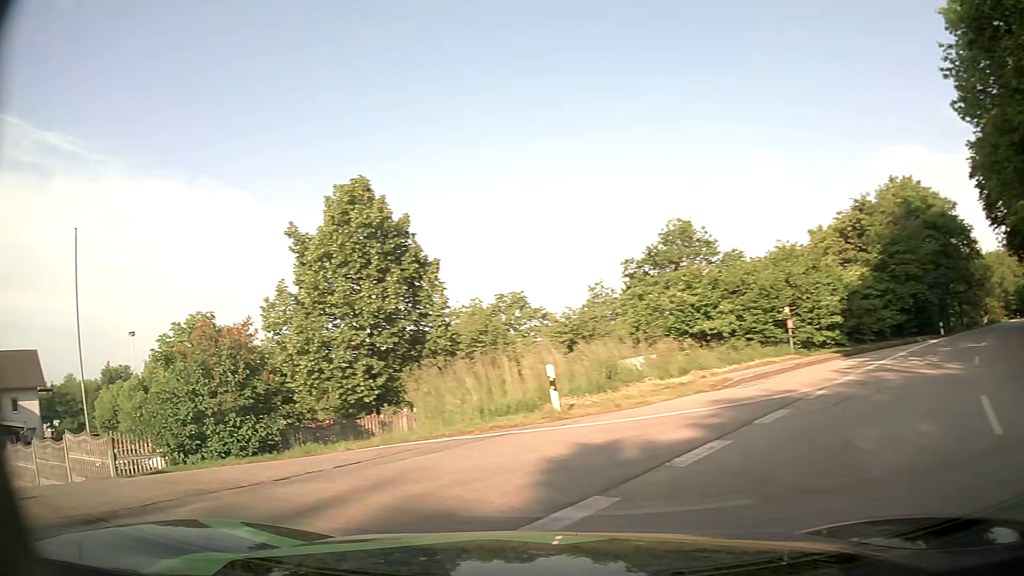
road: secondary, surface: asphalt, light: Day
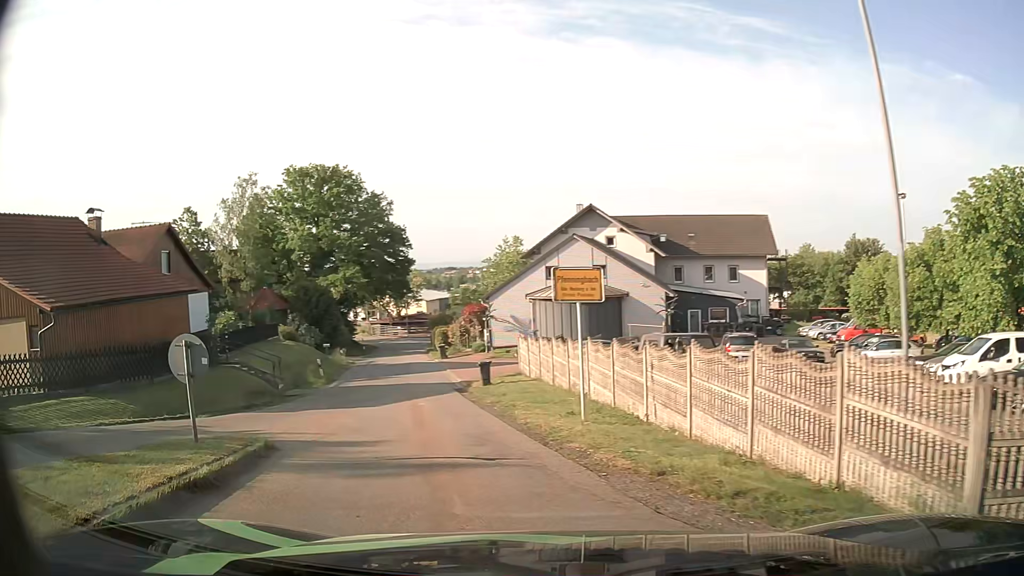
(-5.6, +8.4) m; -62°
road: residential
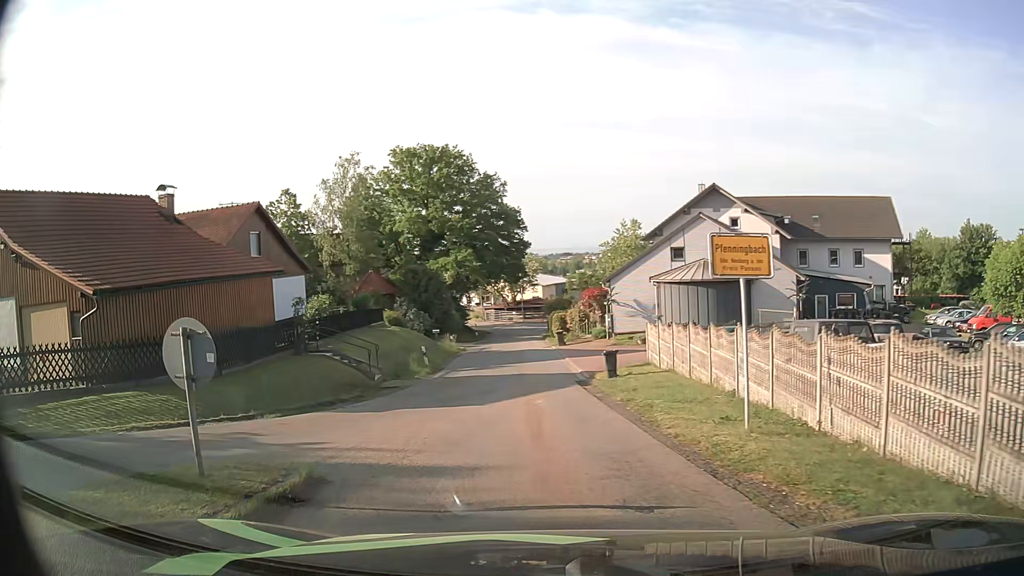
(-0.3, +2.9) m; -9°
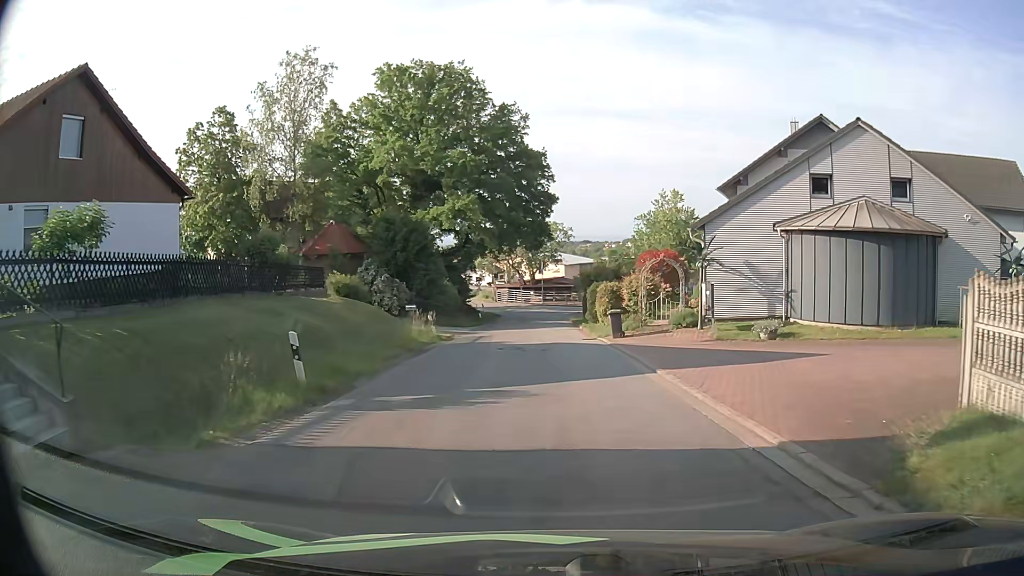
(-1.2, +18.7) m; -2°
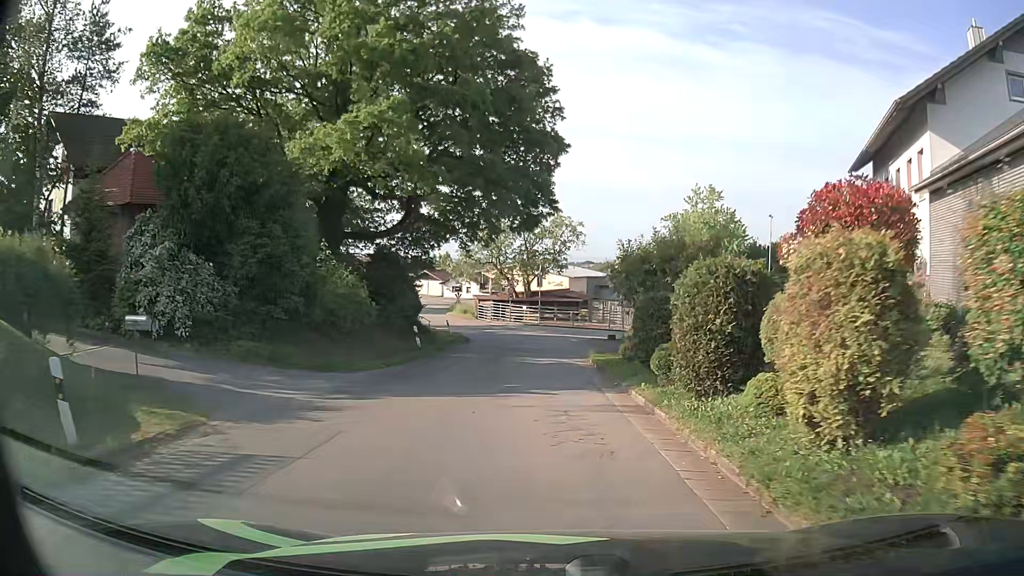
(-0.1, +23.2) m; +1°
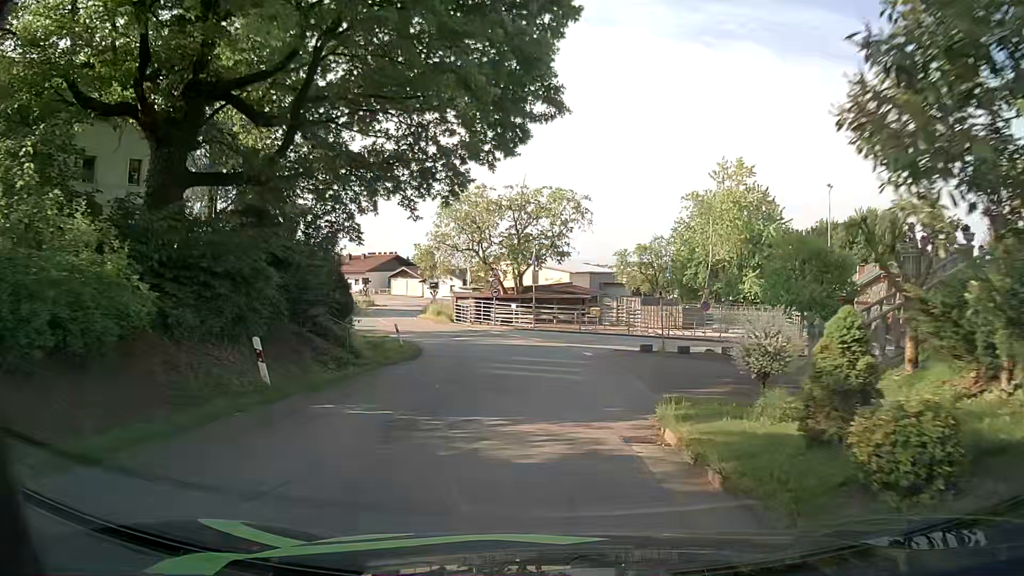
(-0.3, +14.8) m; -1°
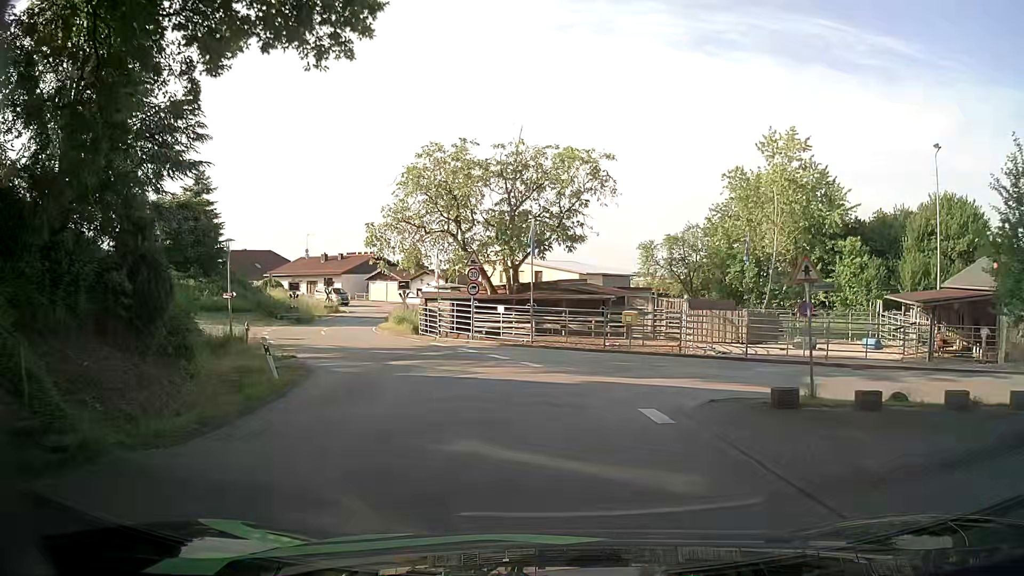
(0.0, +14.9) m; 0°
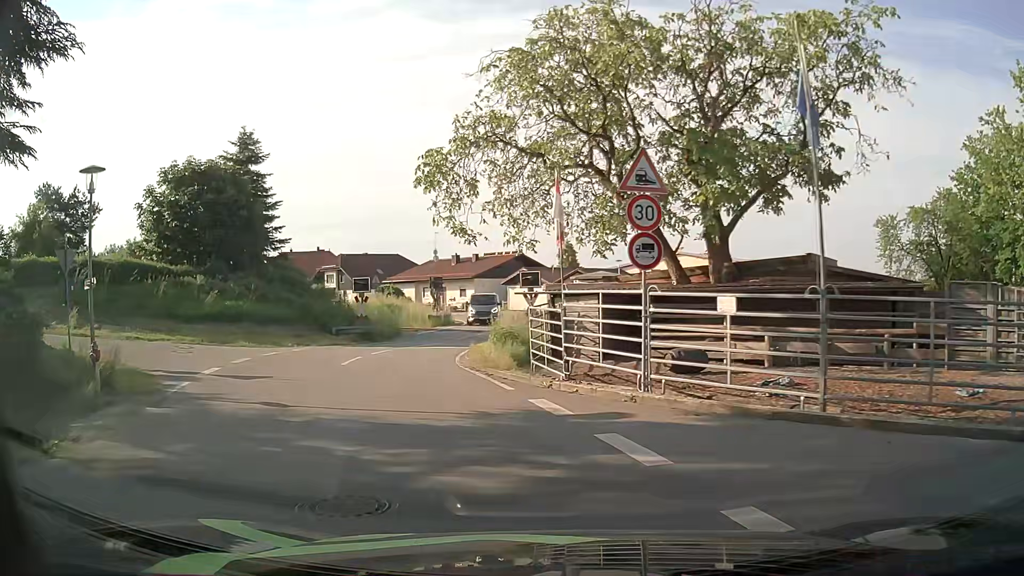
(-1.6, +17.8) m; -14°
(-1, +10) (-3, +20) (-4, +30) (-1, +39) (0, +49) (-5, +58) (-12, +65) (-20, +71) (-27, +78) (-34, +86) m
